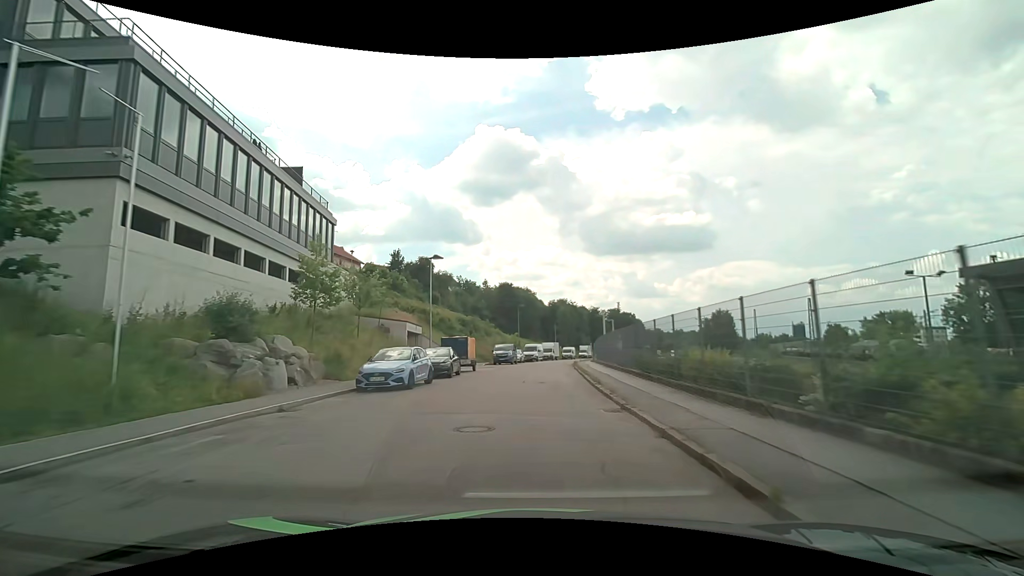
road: residential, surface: asphalt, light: Day
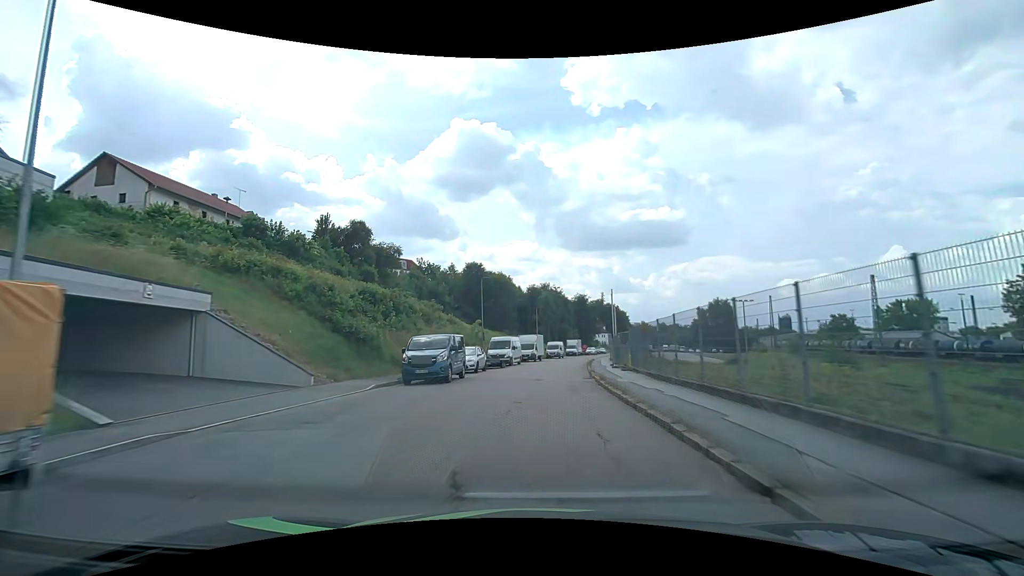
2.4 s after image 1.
(+0.5, +27.4) m; +3°
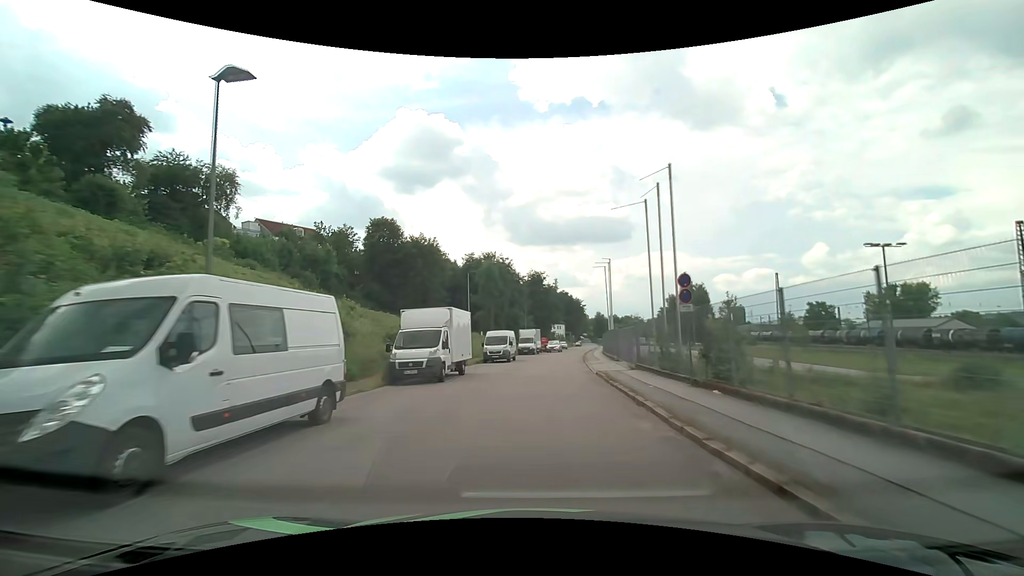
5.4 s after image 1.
(+1.7, +35.1) m; +6°
(0, +10) (+1, +20) (+1, +30) (+2, +40) (+3, +50) (+4, +60) (+6, +70) (+7, +80) (+9, +89) (+10, +99) m
